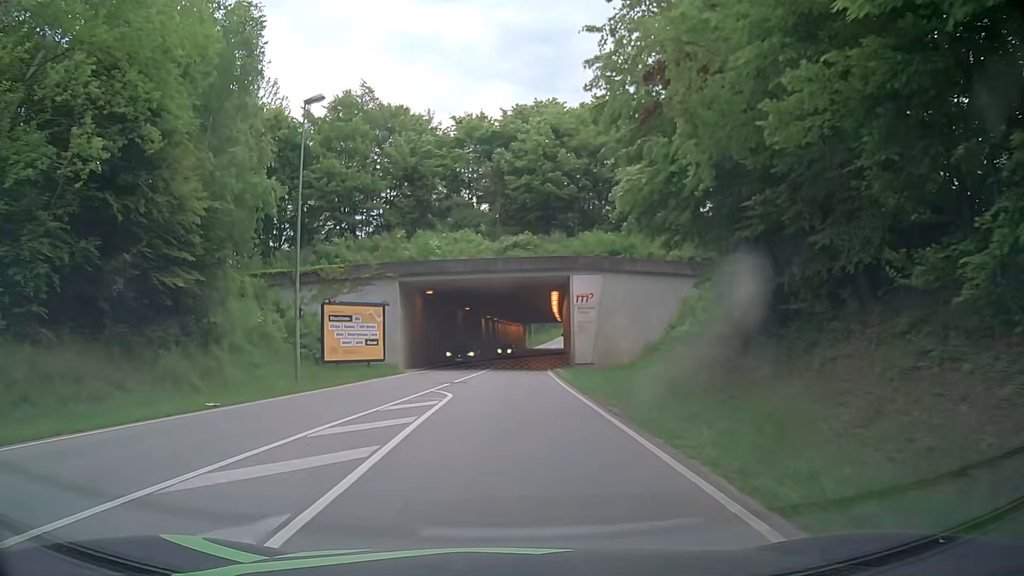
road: secondary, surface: asphalt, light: Day
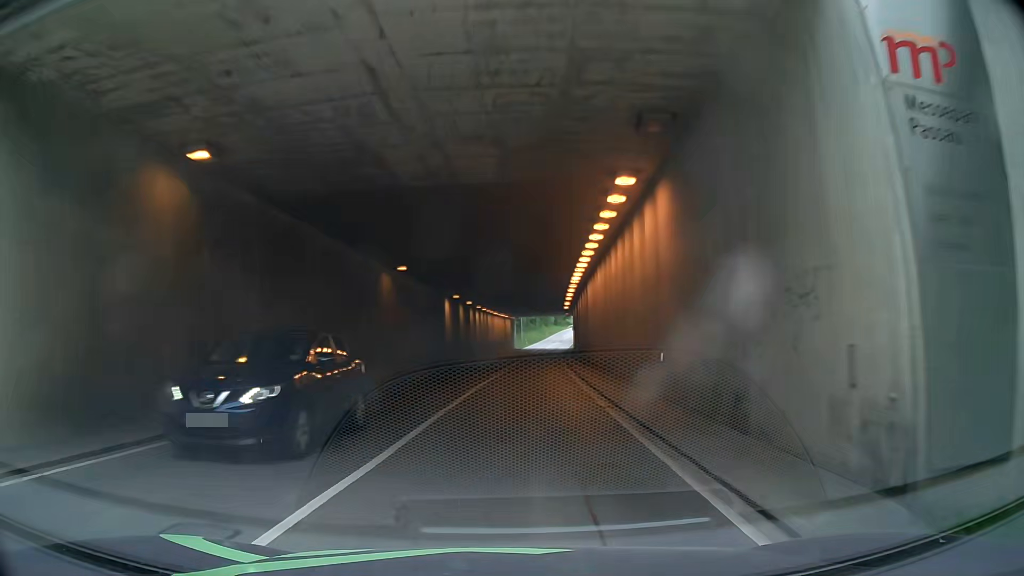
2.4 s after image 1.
(+0.7, +30.8) m; +2°
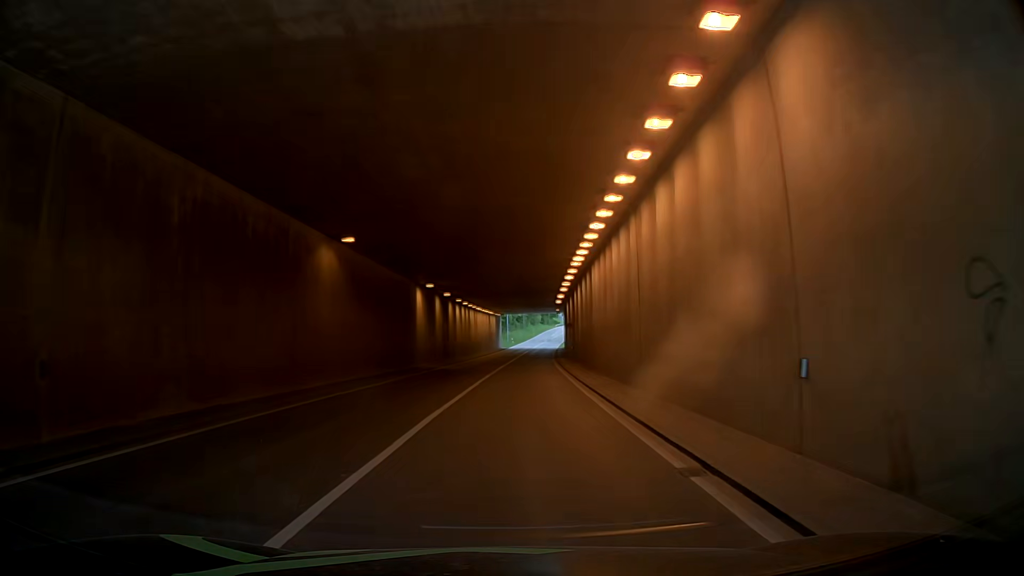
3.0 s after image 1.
(0.0, +7.7) m; 0°
